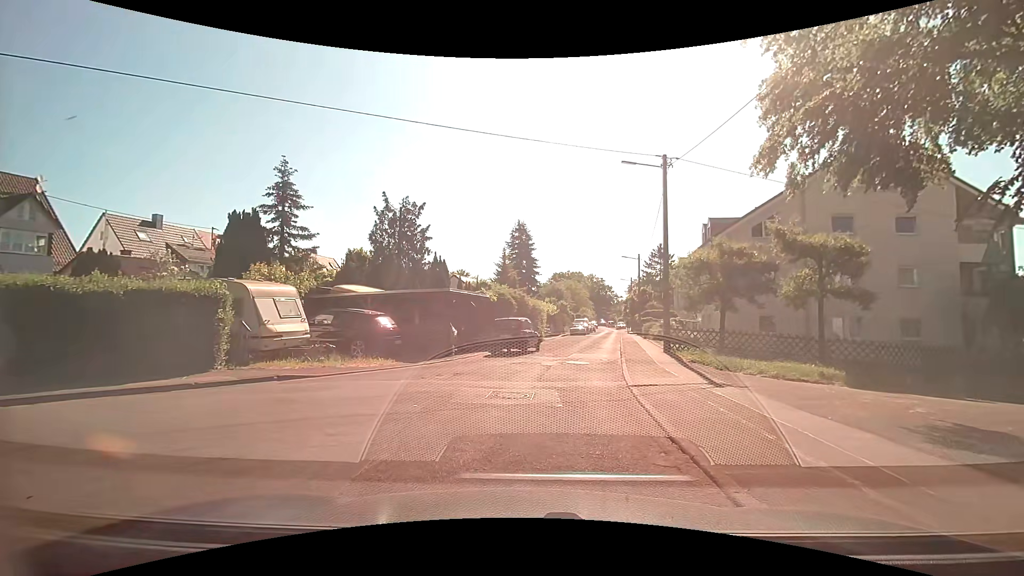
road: residential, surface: asphalt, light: Day
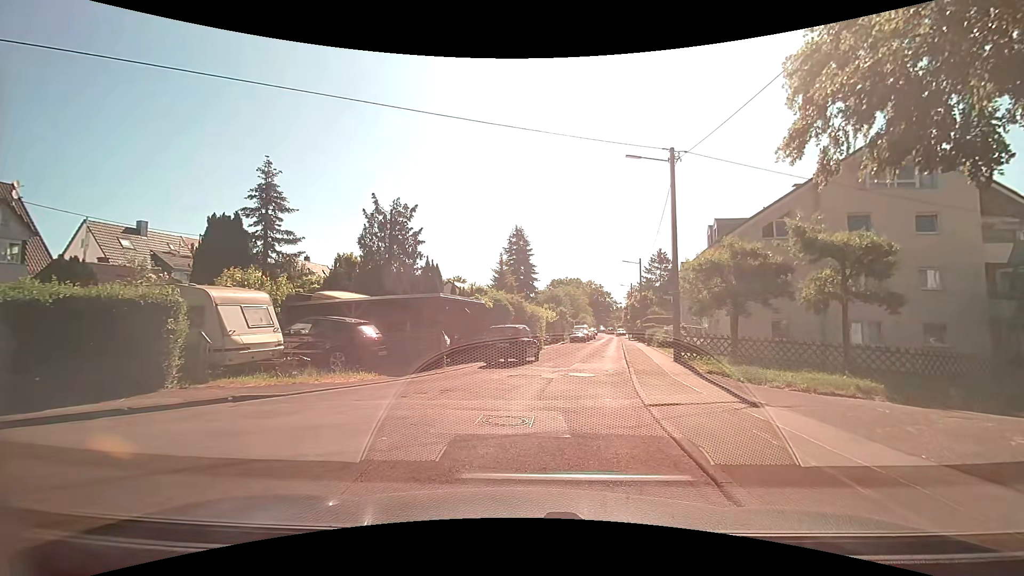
(0.0, +1.6) m; -1°
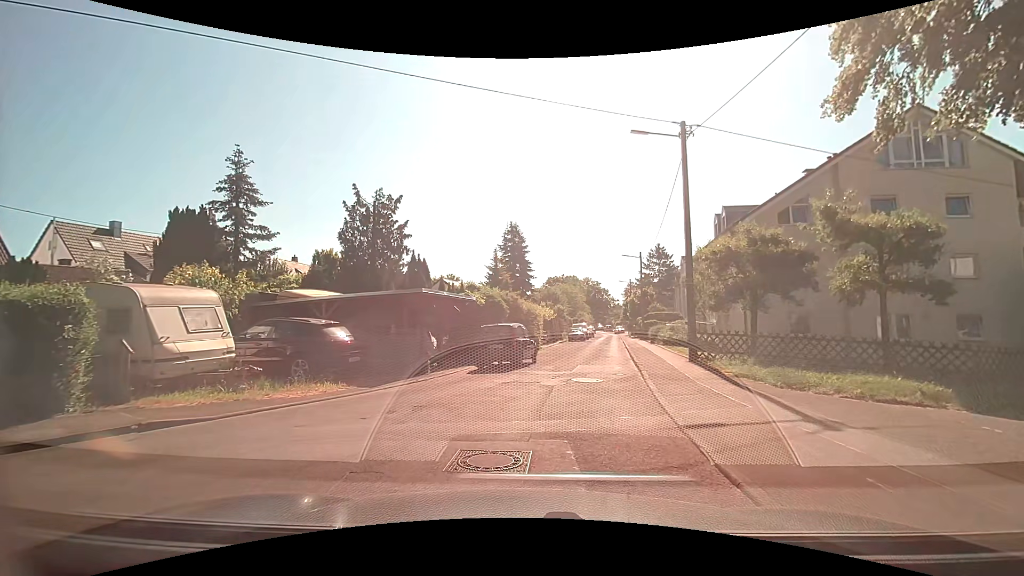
(0.0, +2.2) m; 0°
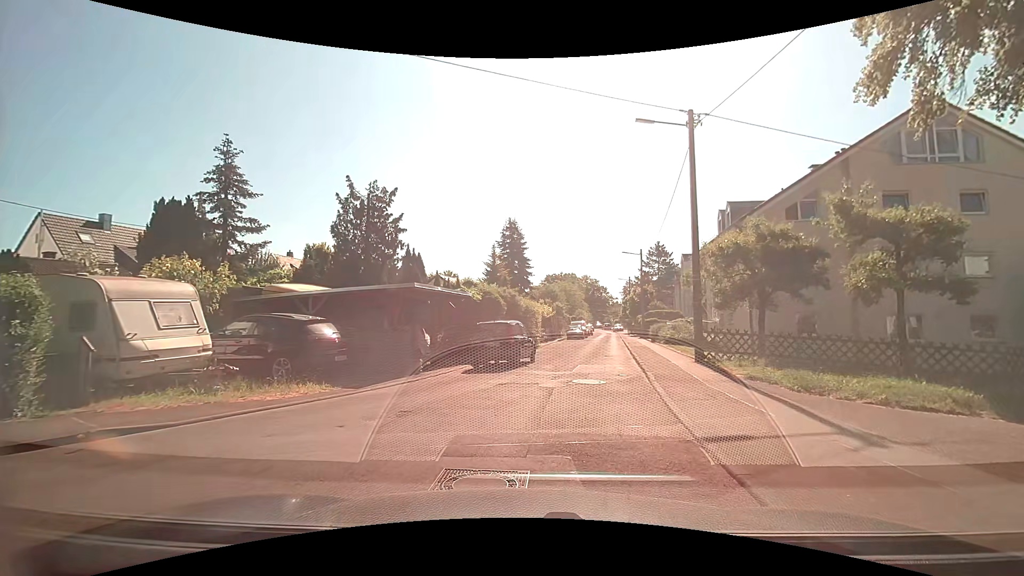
(0.0, +0.8) m; 0°
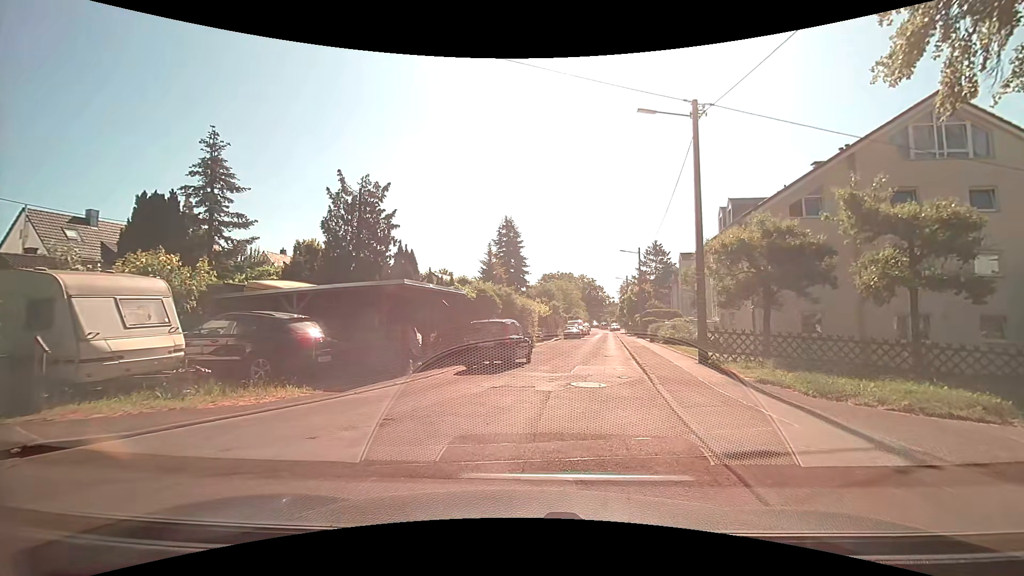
(0.0, +0.7) m; 0°
